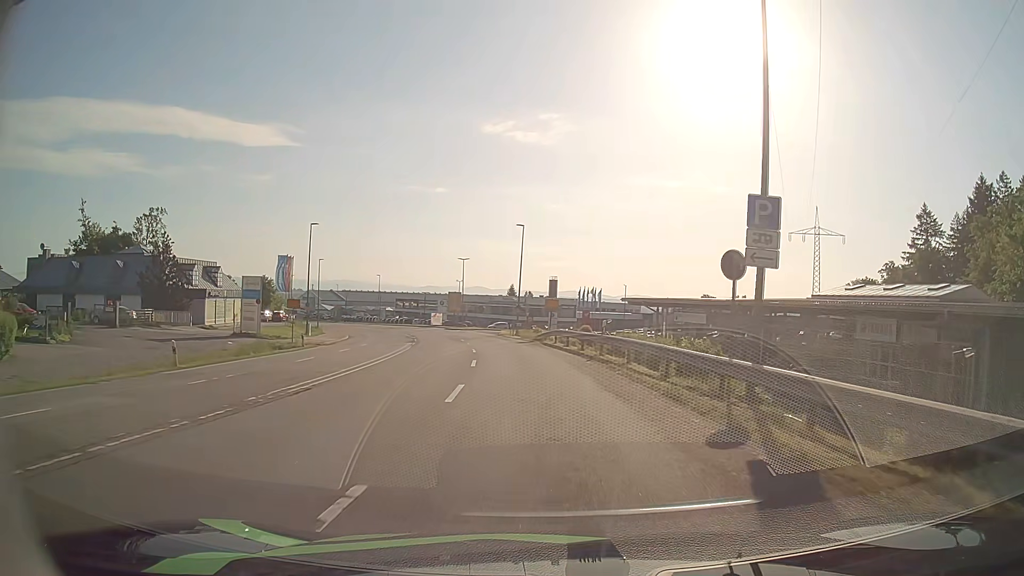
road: secondary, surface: asphalt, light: Day
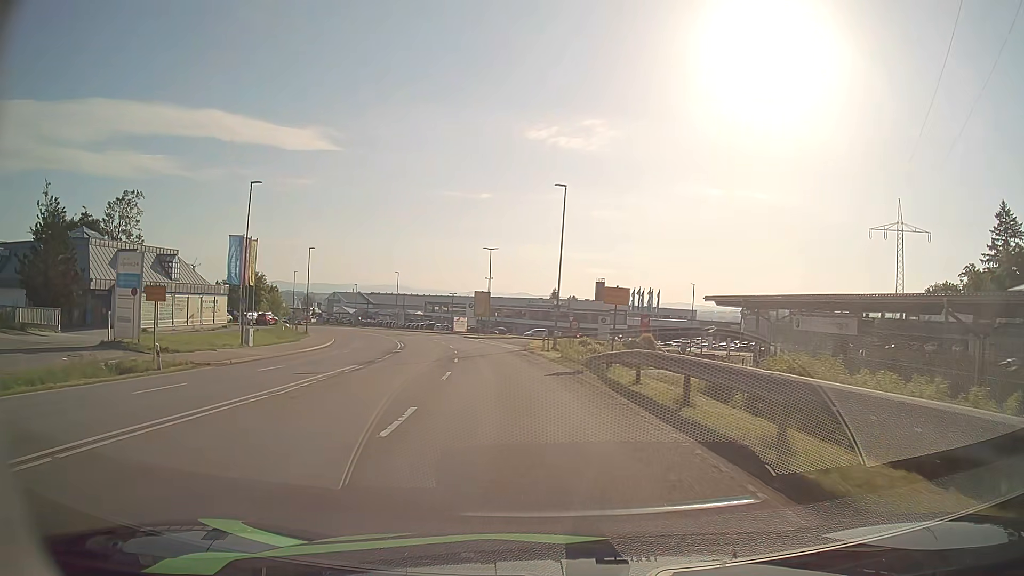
(-0.4, +21.0) m; -4°
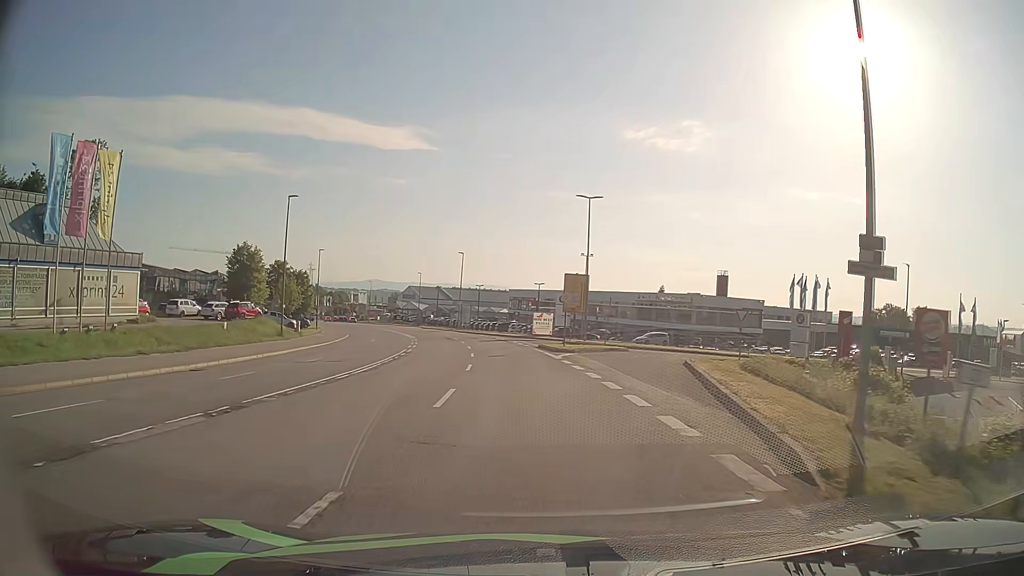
(-2.2, +32.7) m; -8°
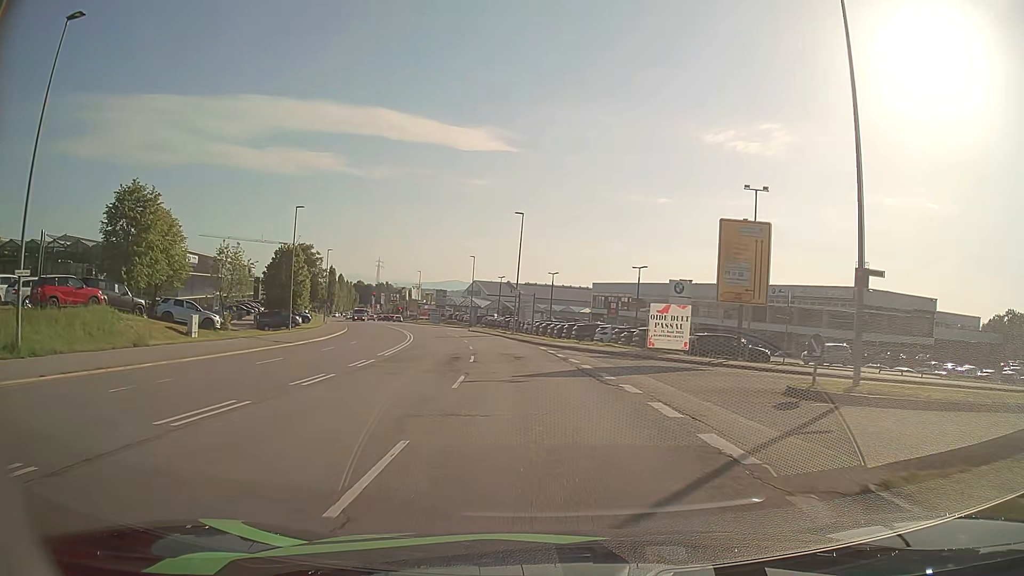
(-2.1, +33.4) m; -7°
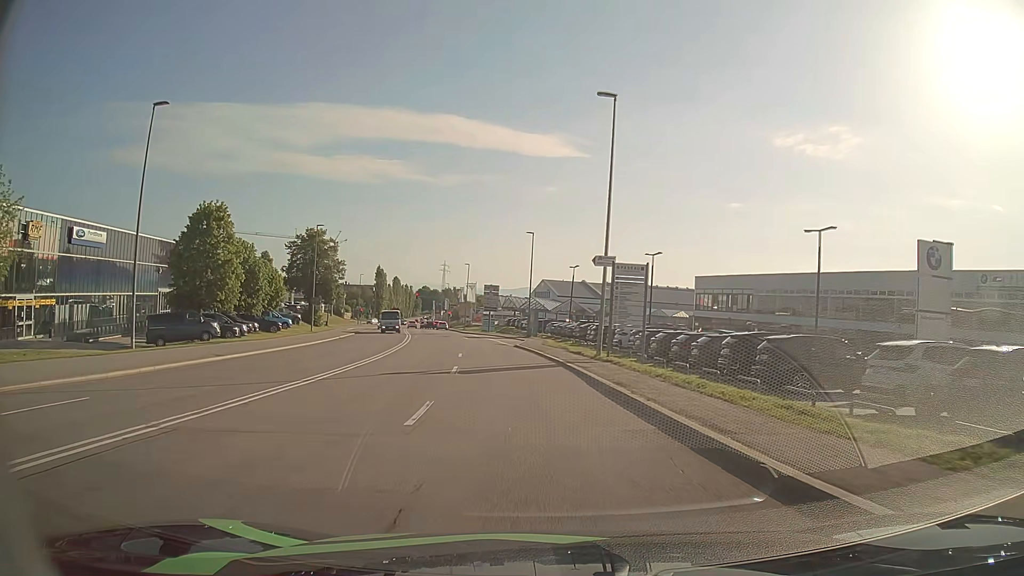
(-1.8, +31.5) m; -6°
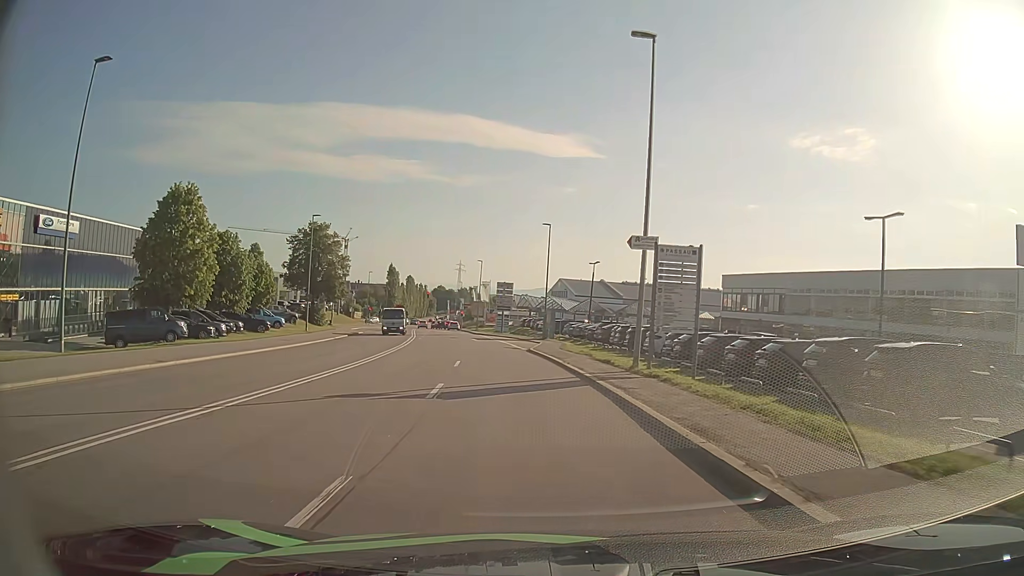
(-0.1, +6.0) m; -1°
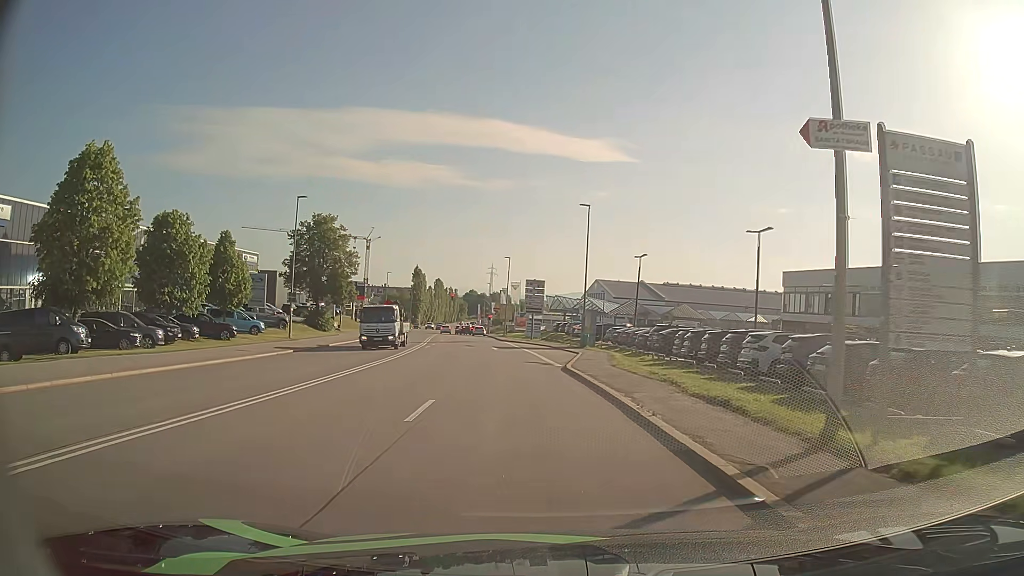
(-0.3, +11.5) m; -3°
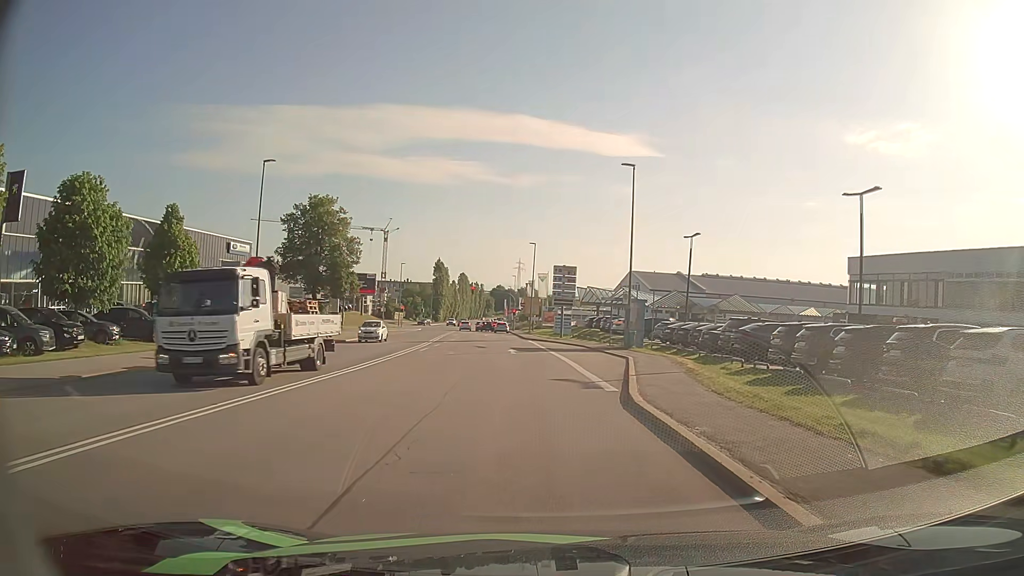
(-0.2, +10.9) m; -3°
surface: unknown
(0, +10) (-1, +20) (-1, +30) (-2, +40) (-4, +50) (-6, +59) (-9, +69) (-10, +79) (-11, +89) (-12, +99) m
